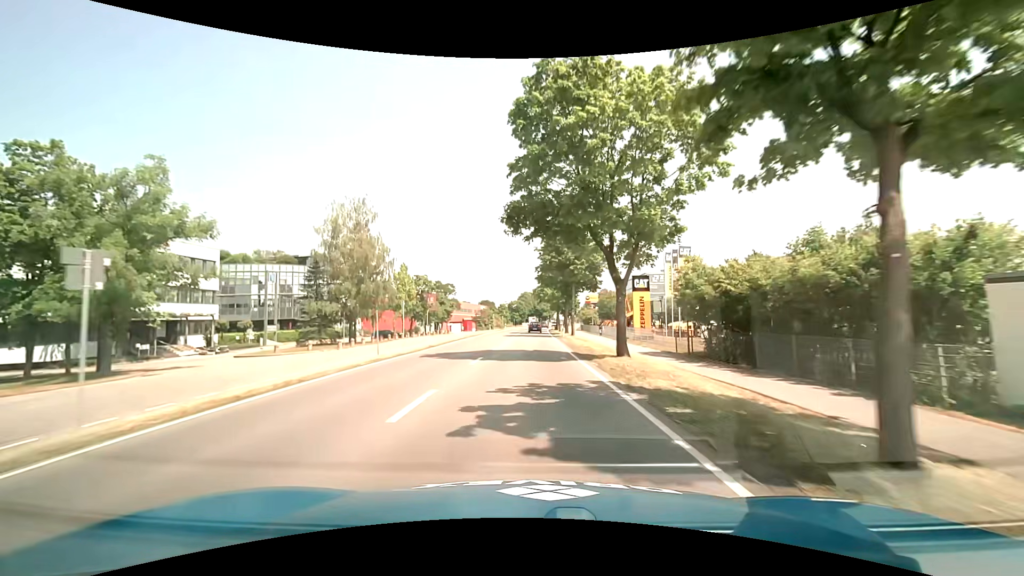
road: primary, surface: asphalt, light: Day
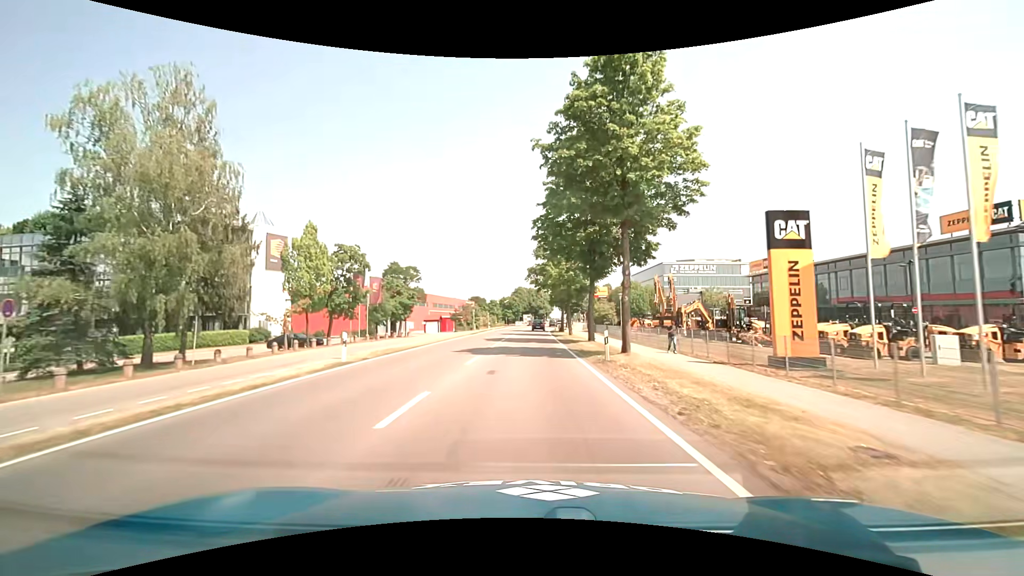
(+0.1, +27.4) m; +1°
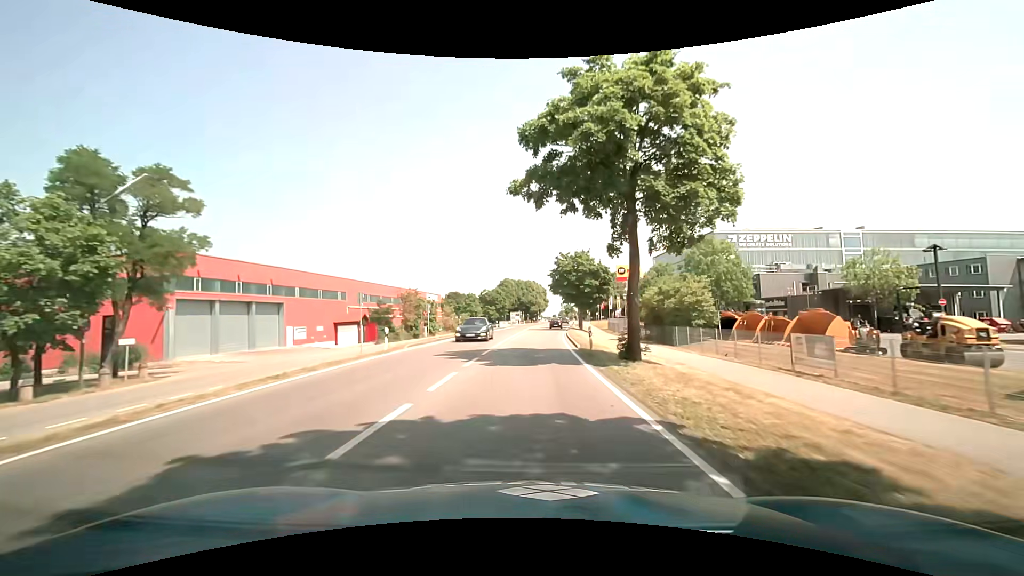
(+0.2, +45.8) m; +1°
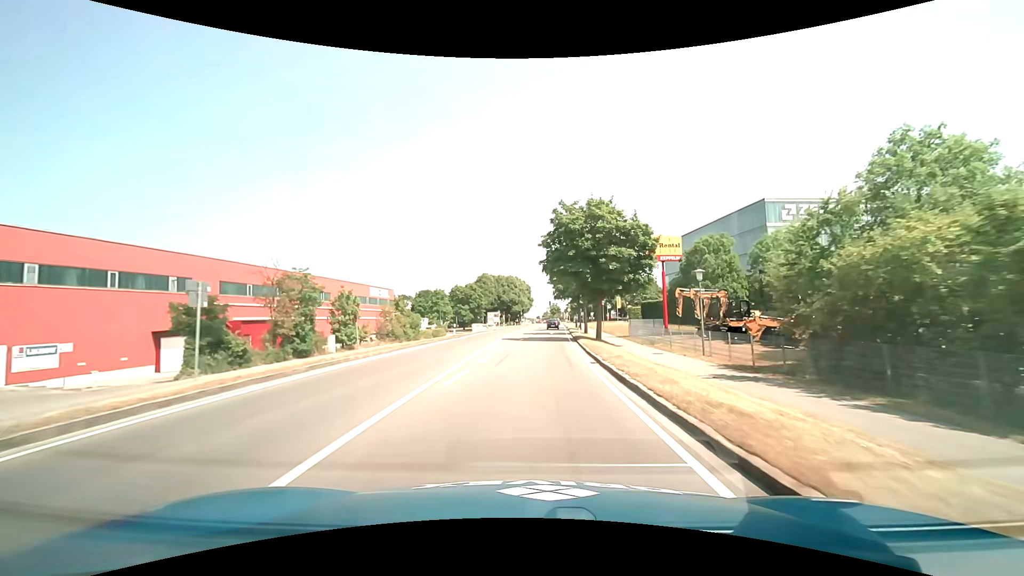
(+0.4, +27.5) m; +2°
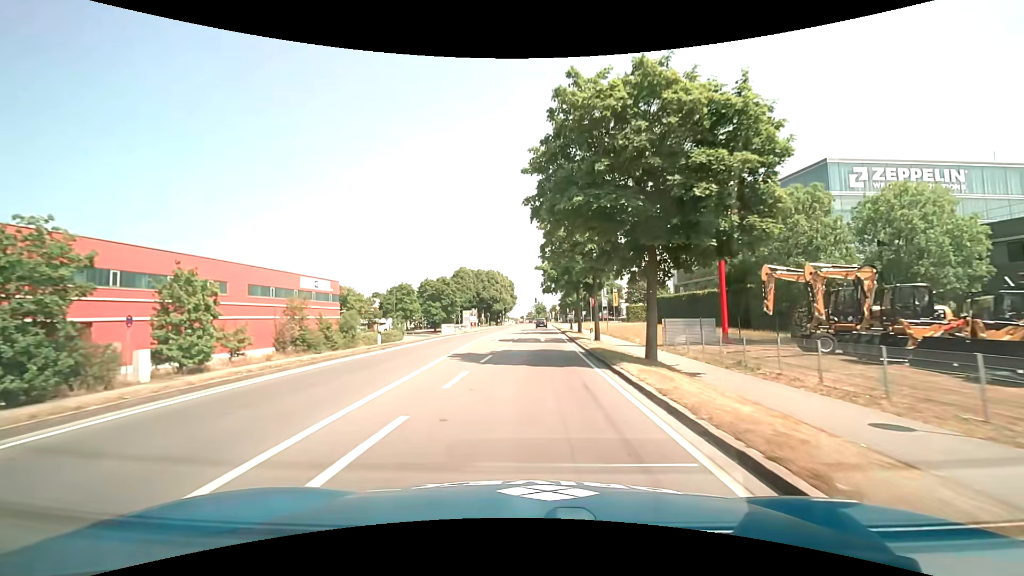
(+0.3, +18.3) m; +2°
(0, +10) (0, +20) (+1, +30) (+1, +40) (+1, +50) (+1, +60) (+2, +70) (+2, +80) (+2, +90) (+3, +100) m
